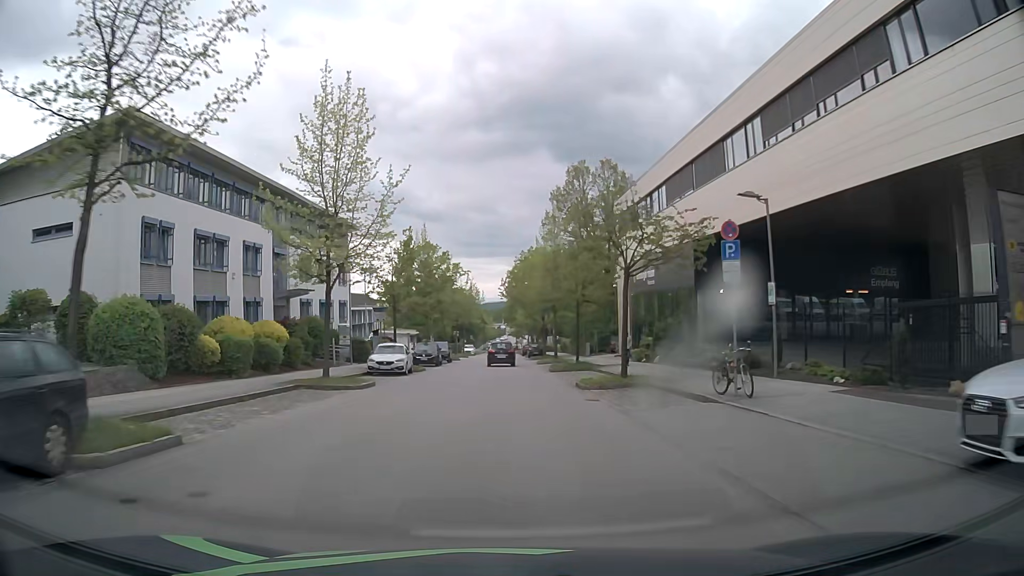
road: residential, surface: asphalt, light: Day
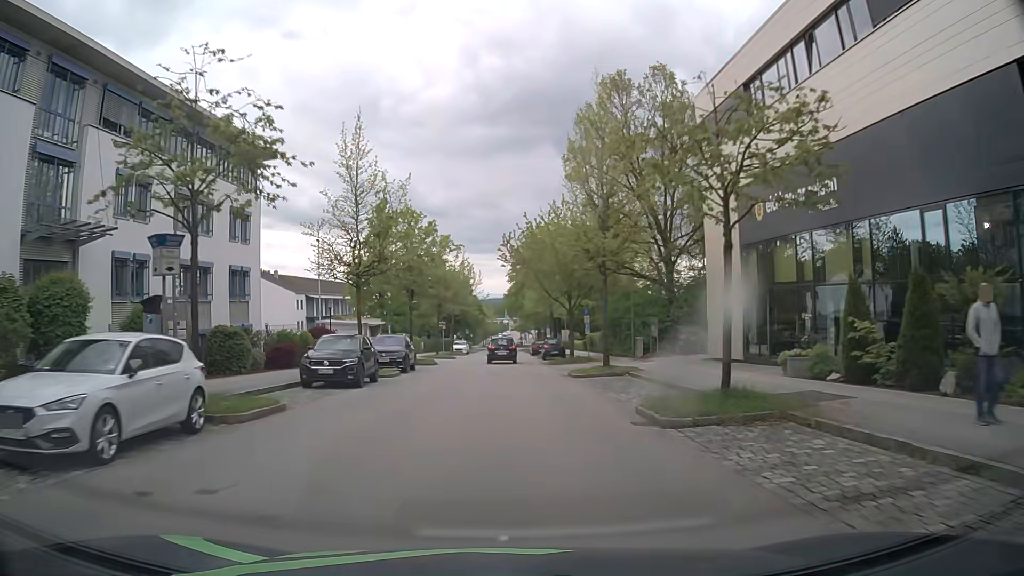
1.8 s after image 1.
(-0.1, +23.8) m; 0°
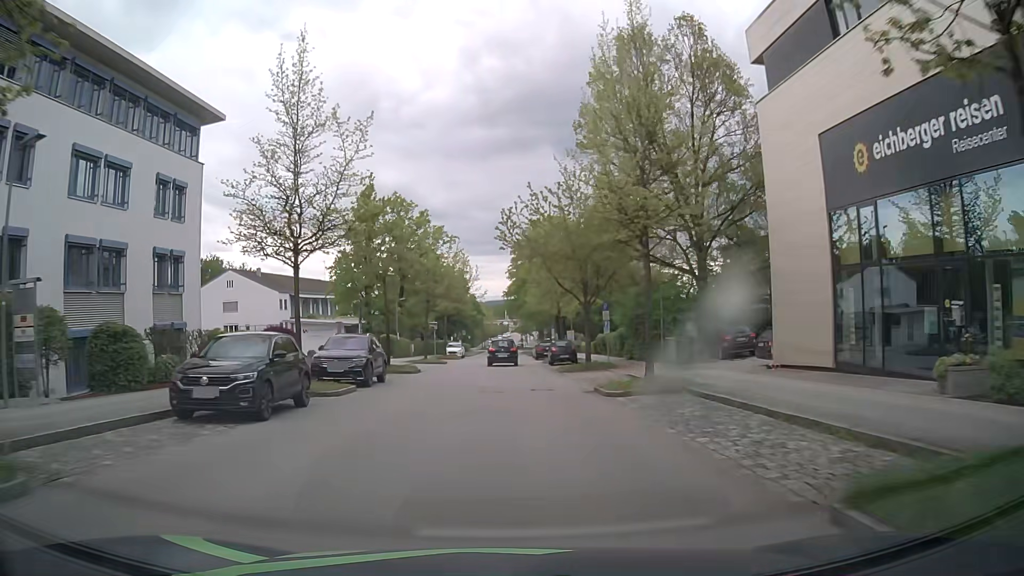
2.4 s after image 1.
(0.0, +7.9) m; 0°
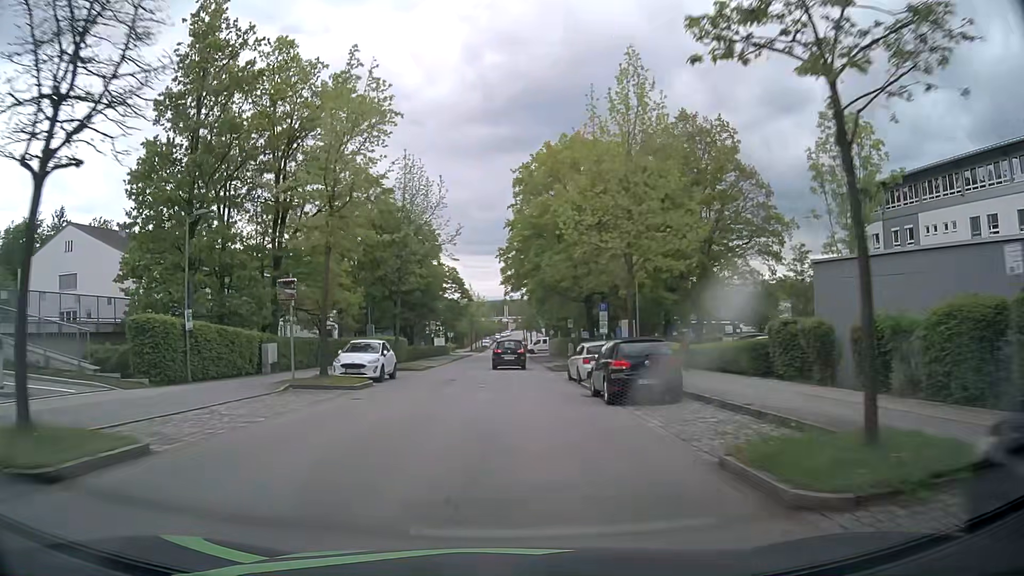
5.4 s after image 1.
(-0.2, +39.7) m; 0°
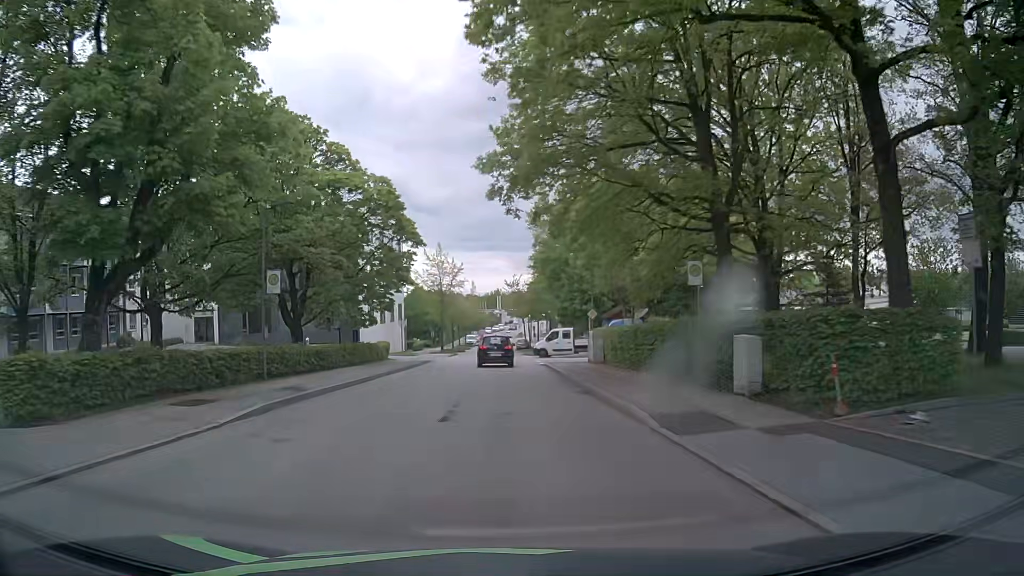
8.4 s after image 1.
(-0.3, +39.6) m; 0°
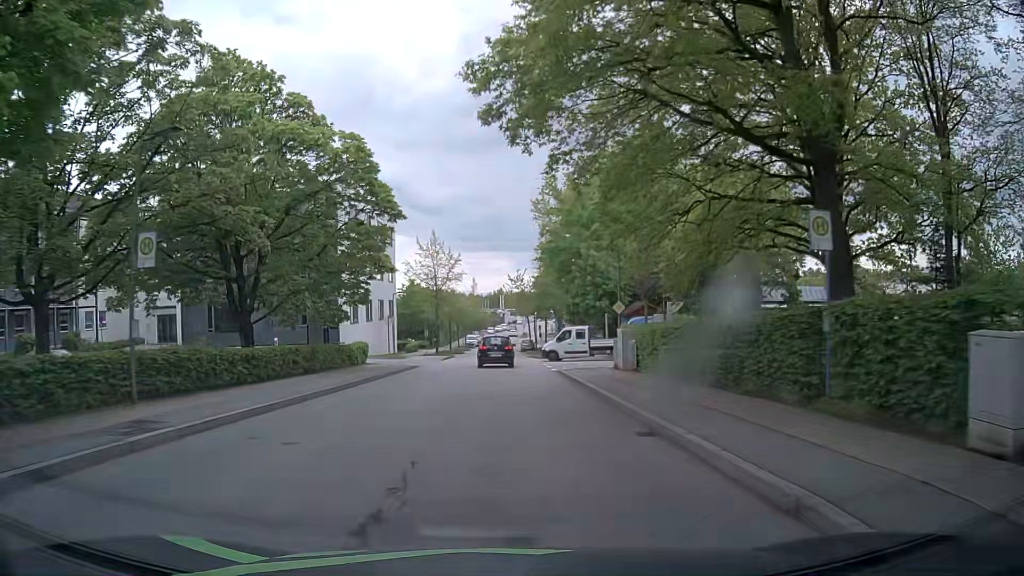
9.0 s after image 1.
(0.0, +7.6) m; 0°
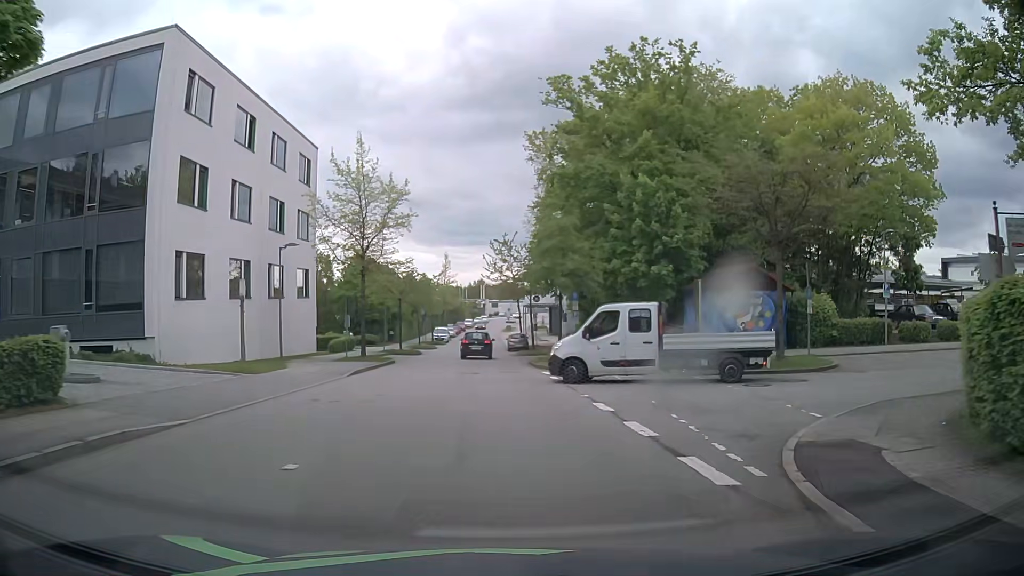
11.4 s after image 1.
(0.0, +24.6) m; +2°
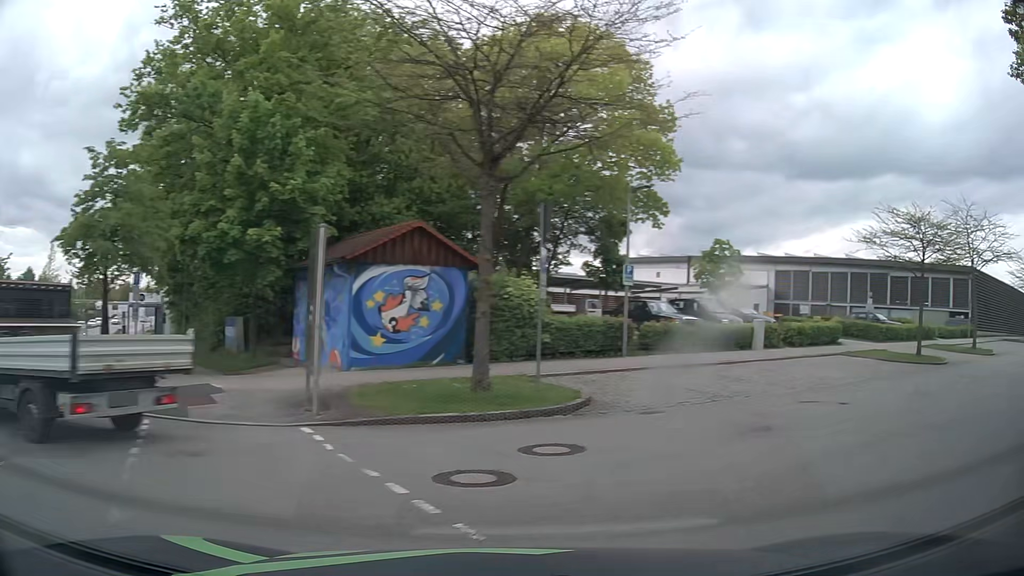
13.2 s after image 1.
(+2.2, +11.1) m; +31°
(+4, +9) (+12, +15) (+20, +20) (+29, +25) (+37, +31) (+46, +36) (+54, +41) (+63, +47) (+71, +52) (+80, +57) m
